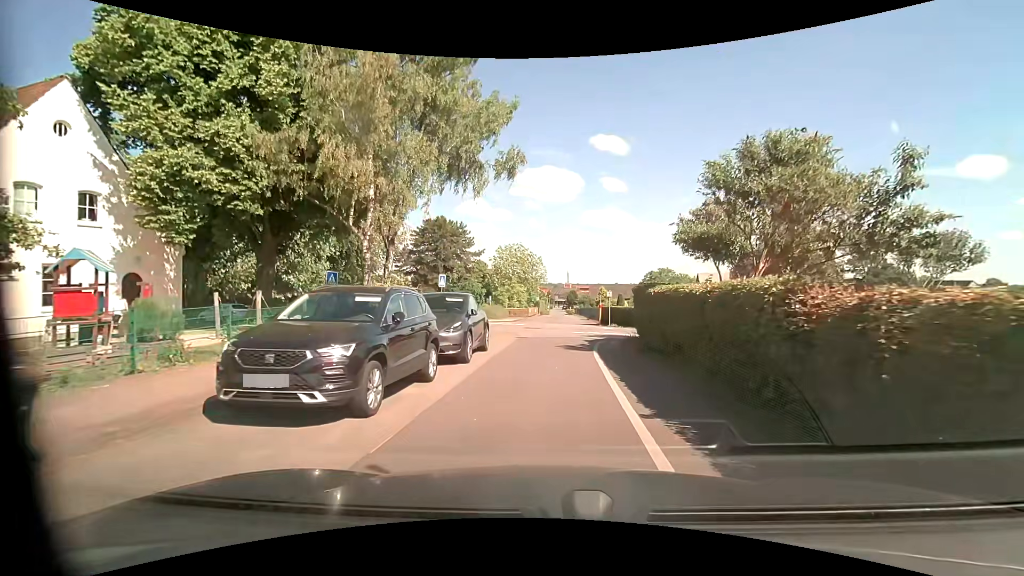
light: Day
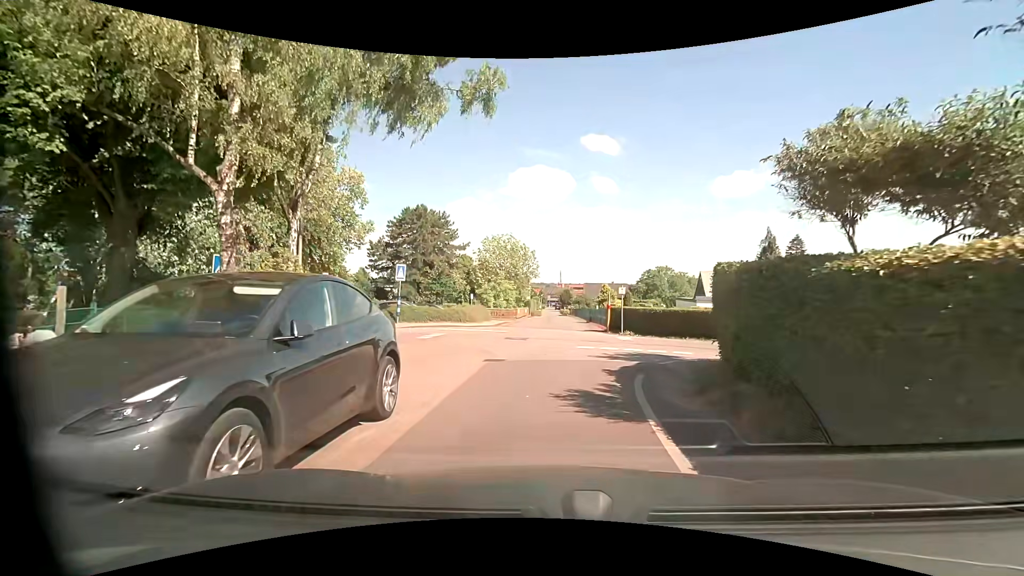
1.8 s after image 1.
(0.0, +8.2) m; 0°
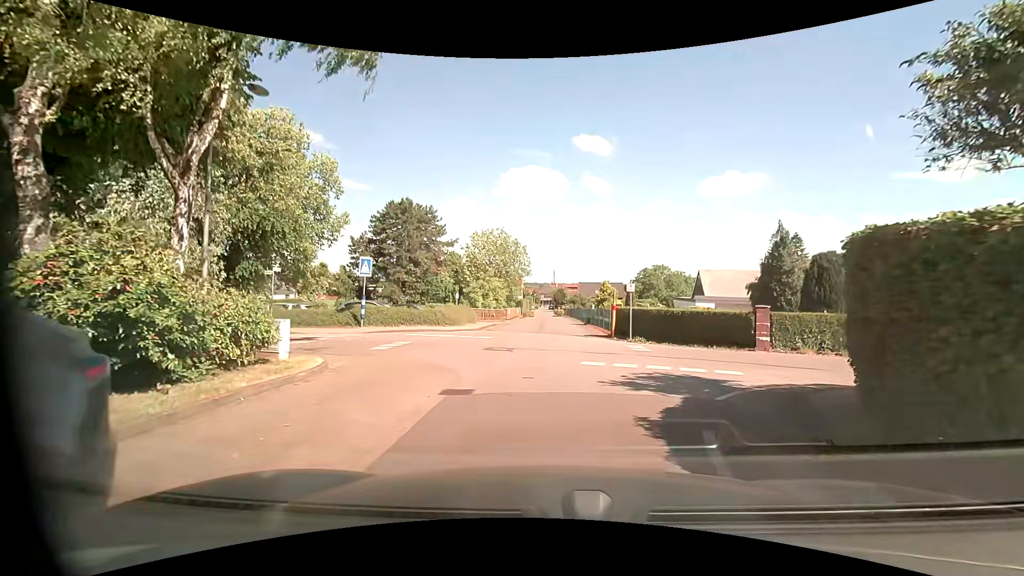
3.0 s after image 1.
(0.0, +4.2) m; +3°
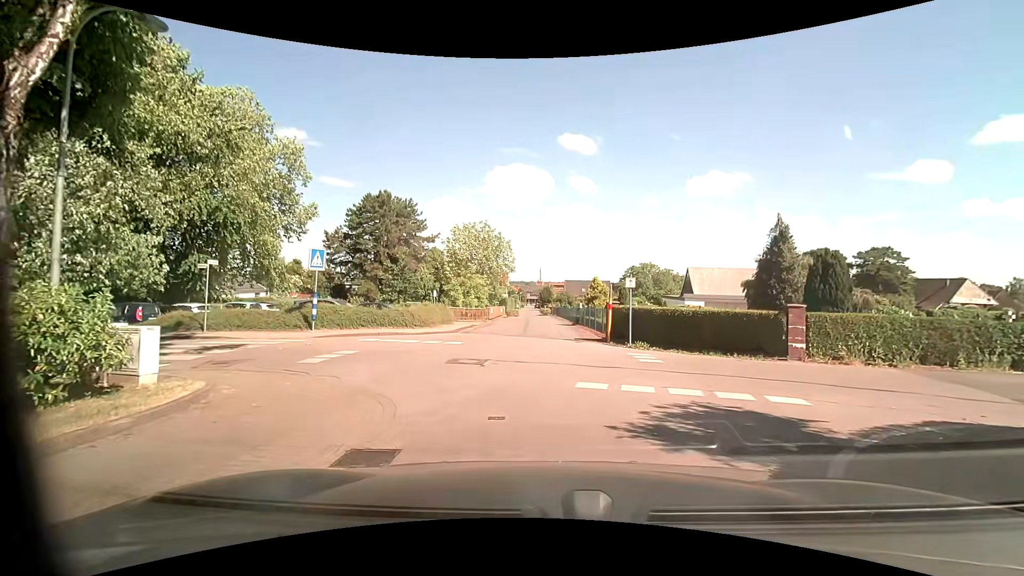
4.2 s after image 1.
(0.0, +3.2) m; +2°
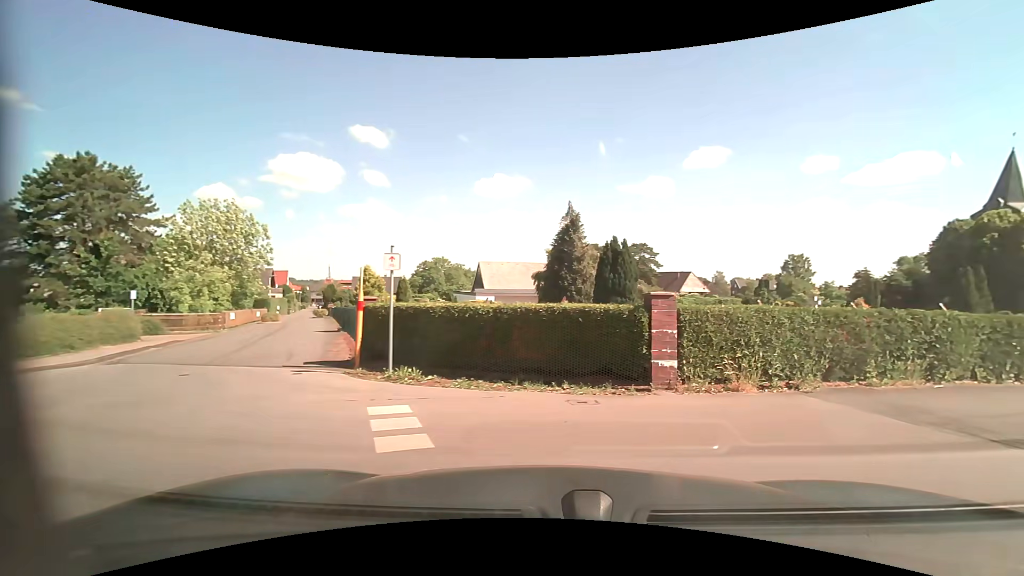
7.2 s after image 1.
(+0.7, +7.4) m; +21°
